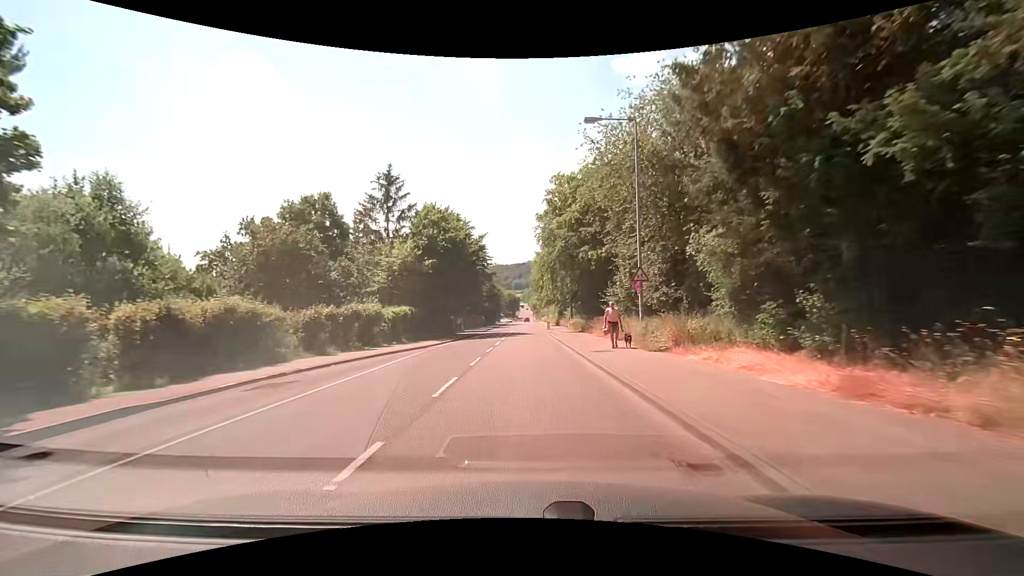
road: tertiary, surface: asphalt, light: Day
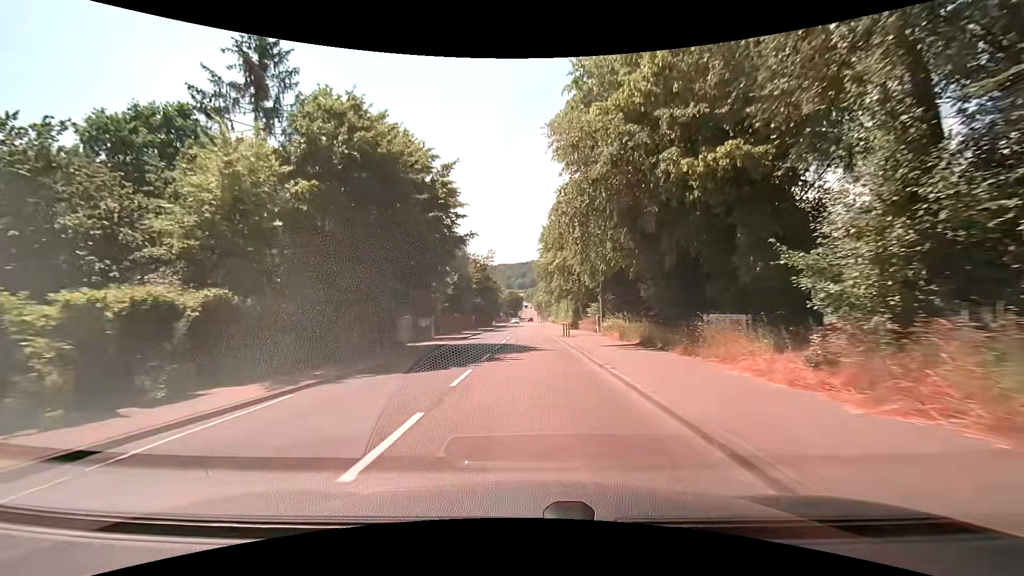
(0.0, +22.3) m; -1°
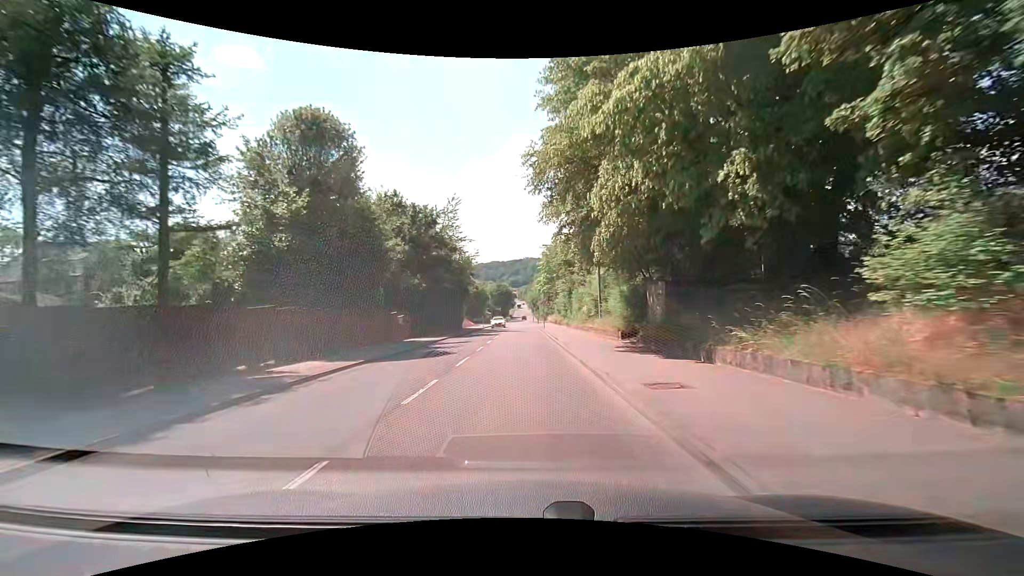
(+0.5, +38.3) m; 0°
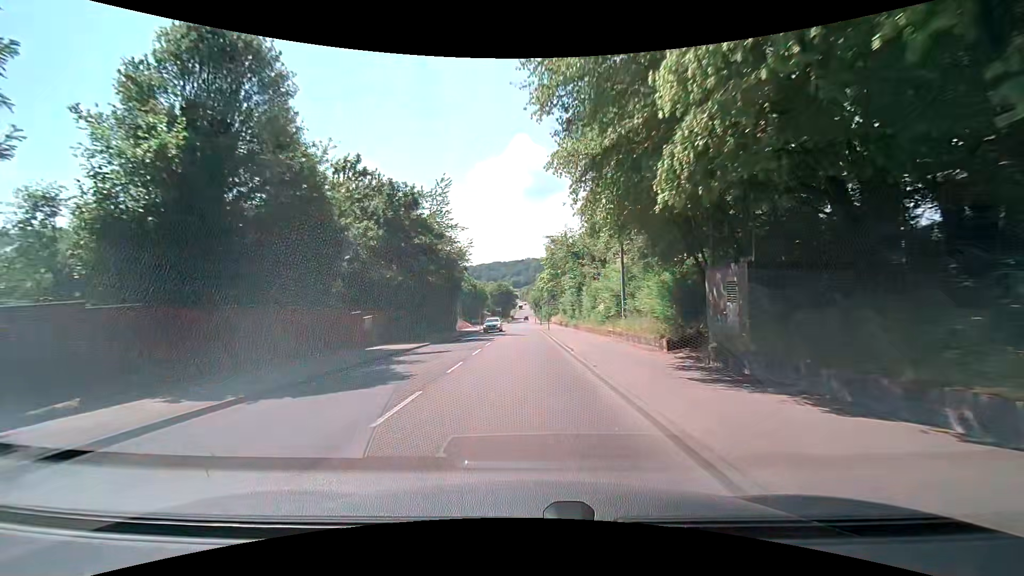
(0.0, +7.5) m; 0°
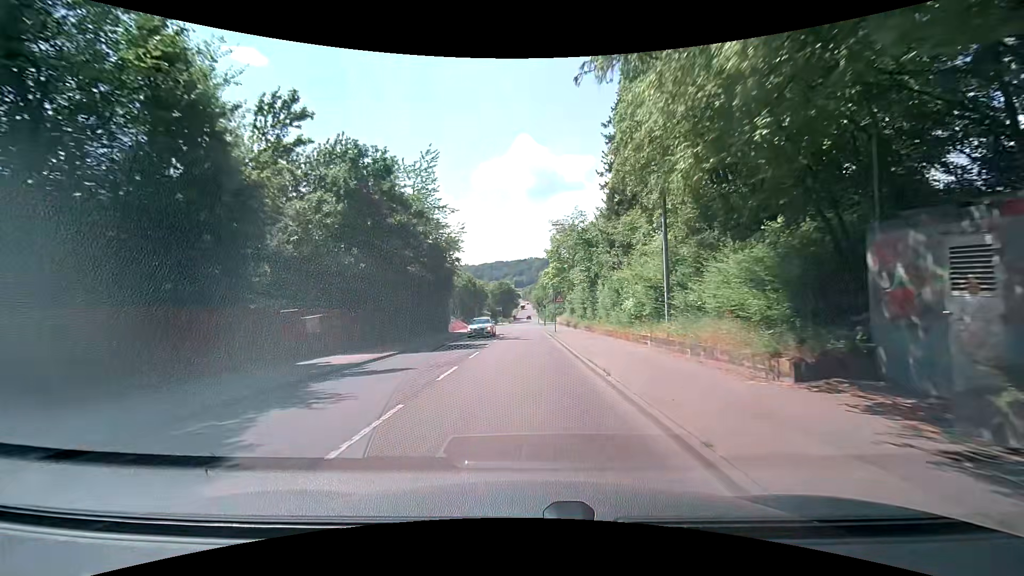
(0.0, +7.5) m; -1°
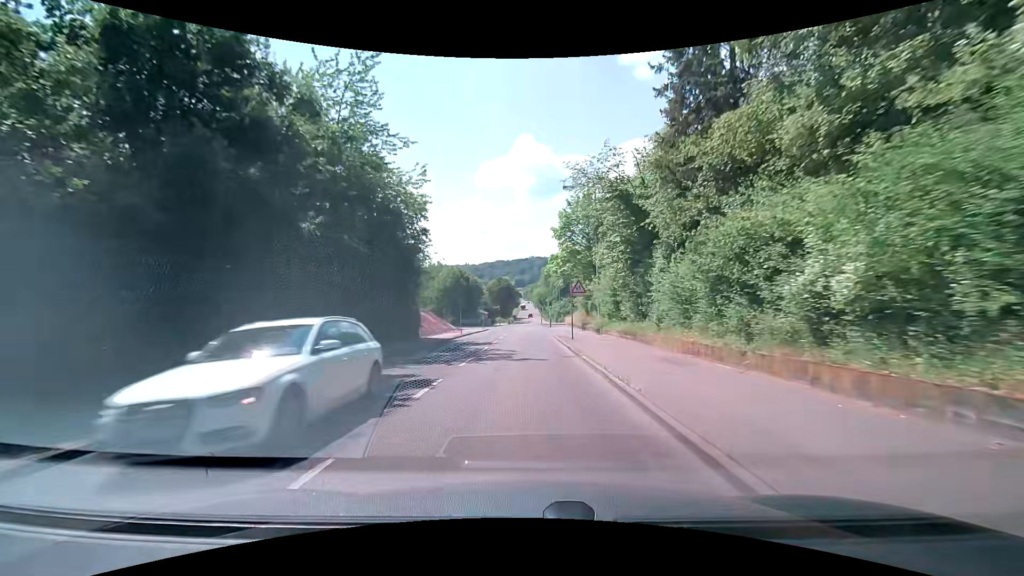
(+0.1, +14.7) m; 0°
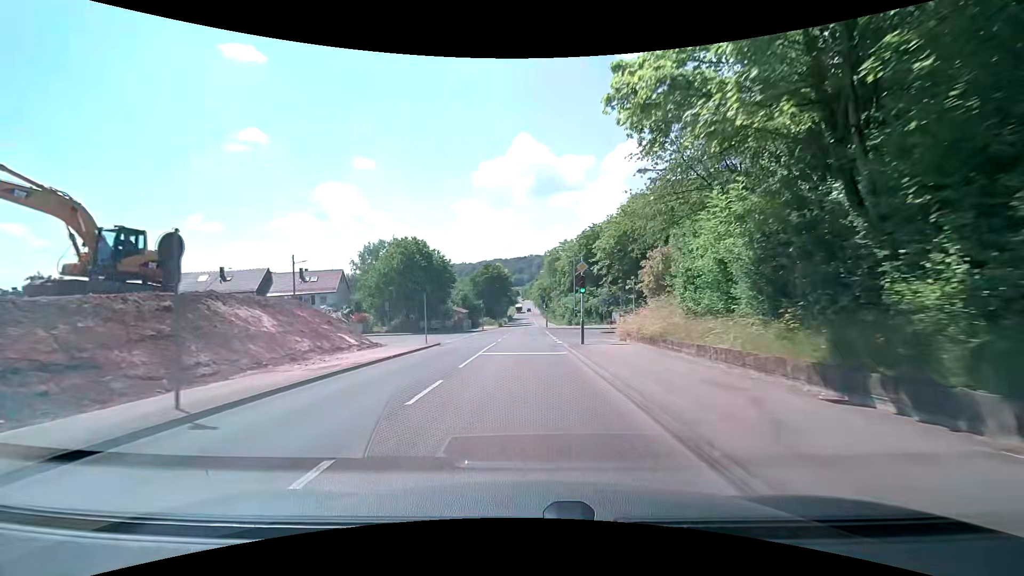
(+0.3, +35.8) m; 0°
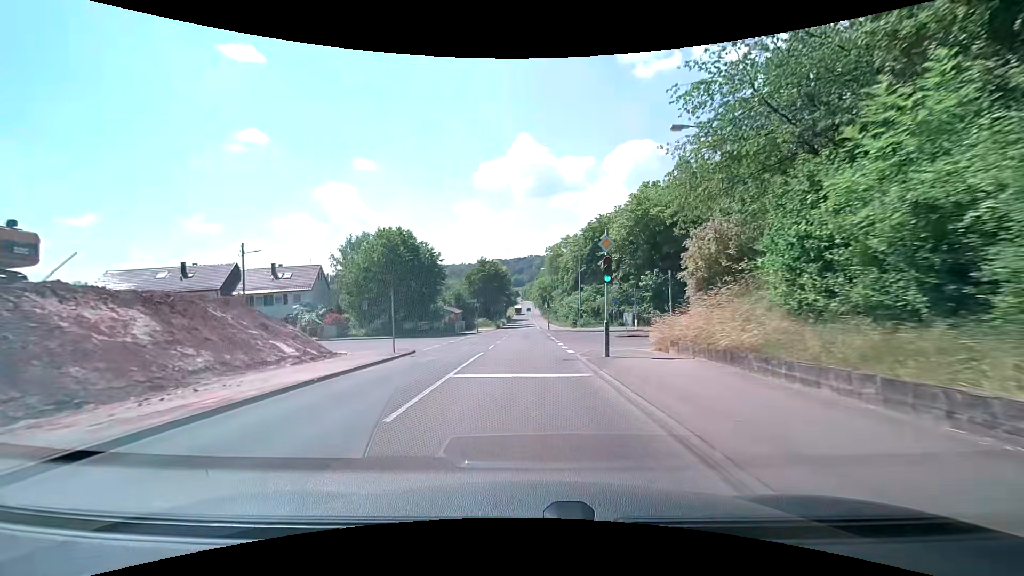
(+0.1, +7.1) m; +1°
(0, +10) (0, +20) (0, +30) (0, +40) (0, +50) (0, +60) (0, +70) (0, +80) (0, +90) (0, +100) m
